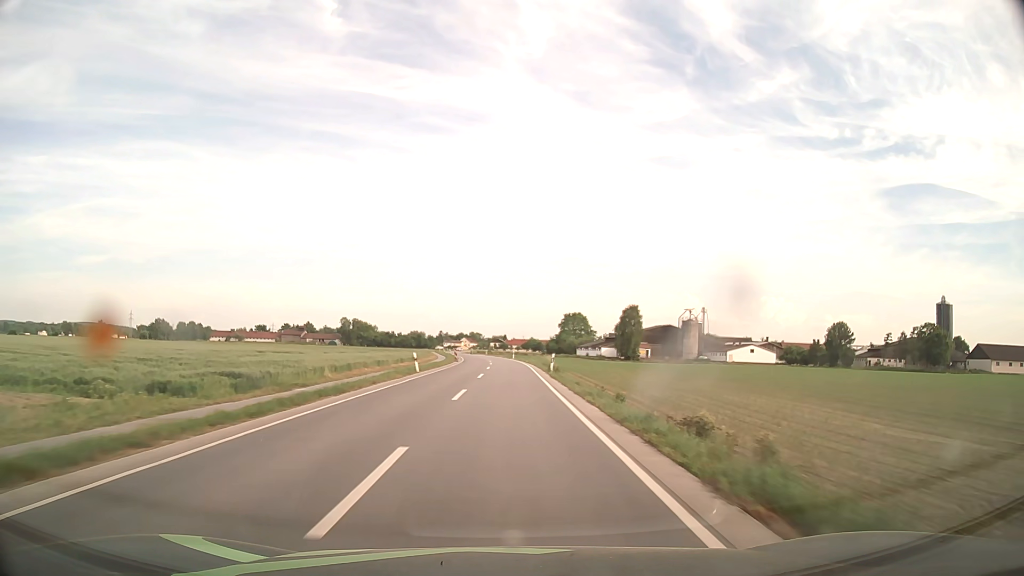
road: secondary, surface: asphalt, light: Day
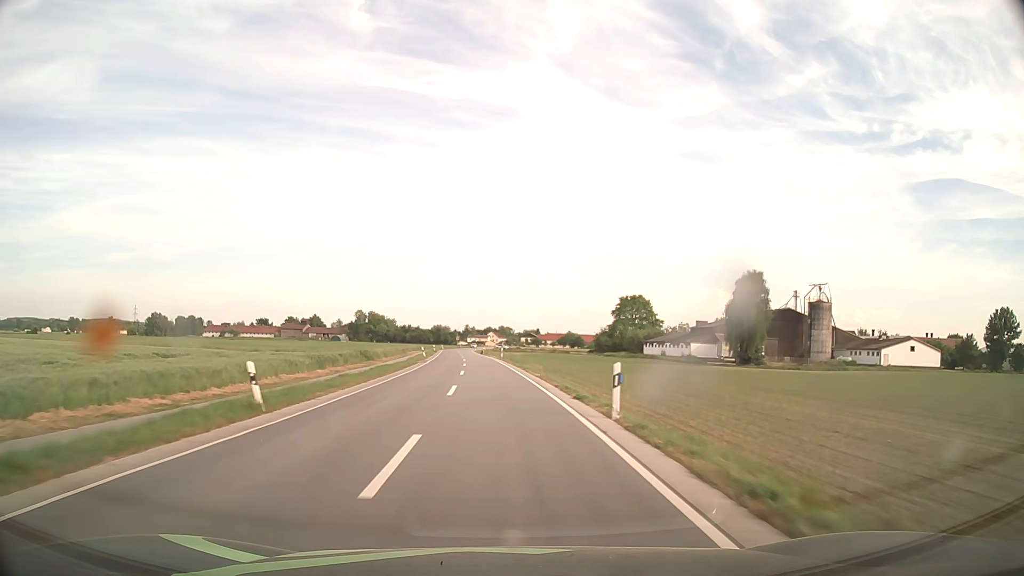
(-0.1, +70.7) m; -2°
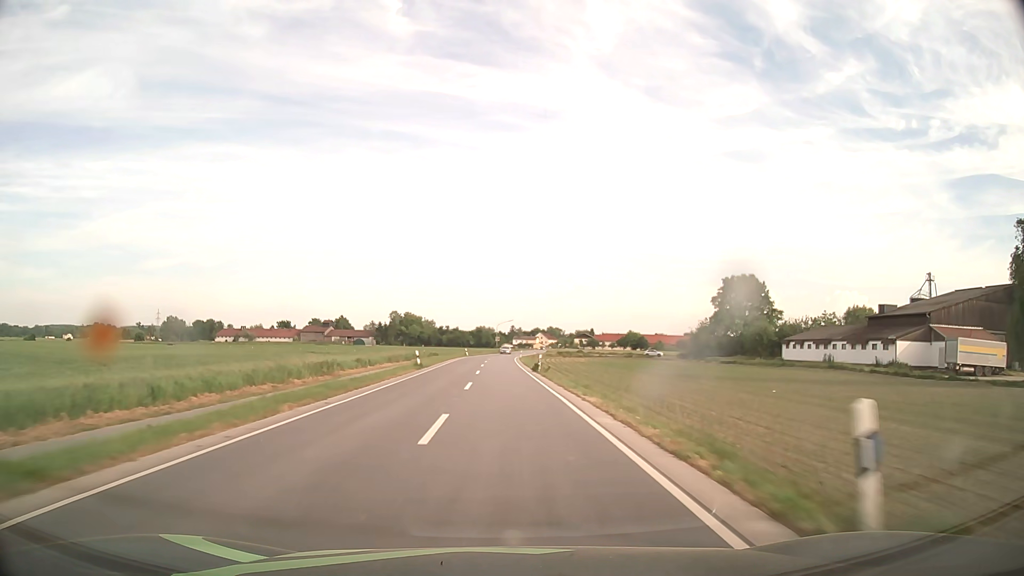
(-2.3, +56.7) m; -4°
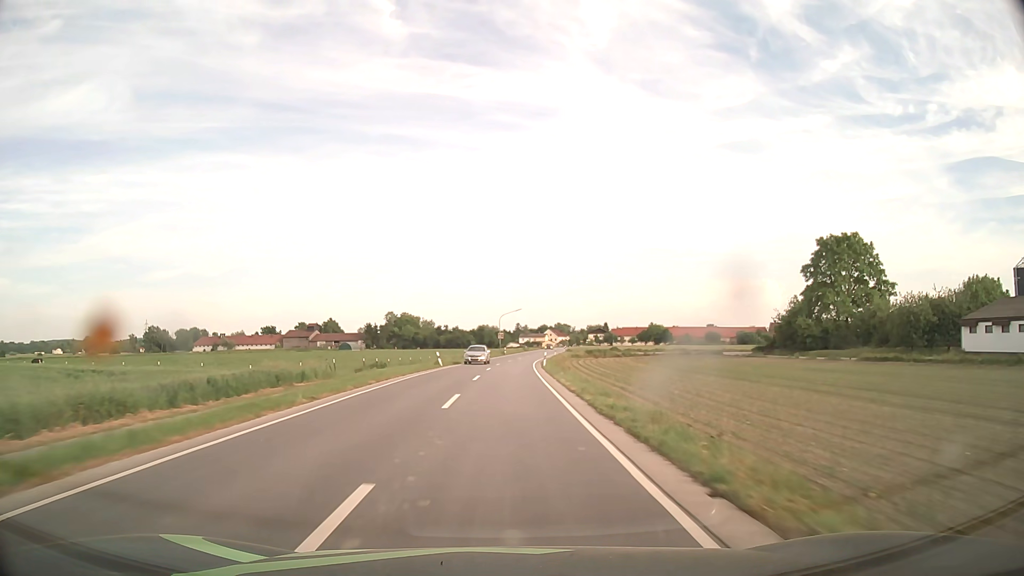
(-0.3, +42.7) m; 0°
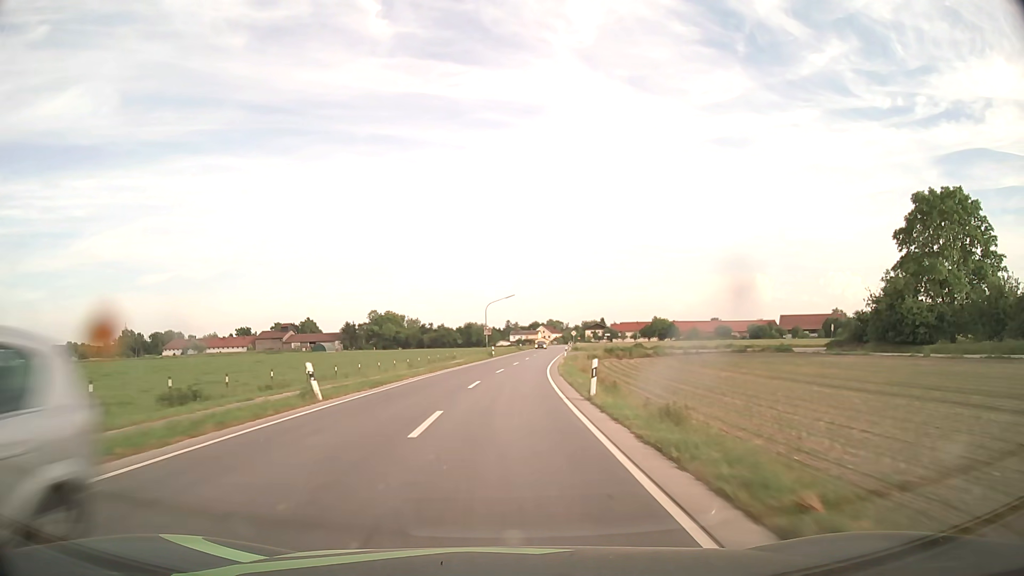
(+0.1, +28.5) m; +1°
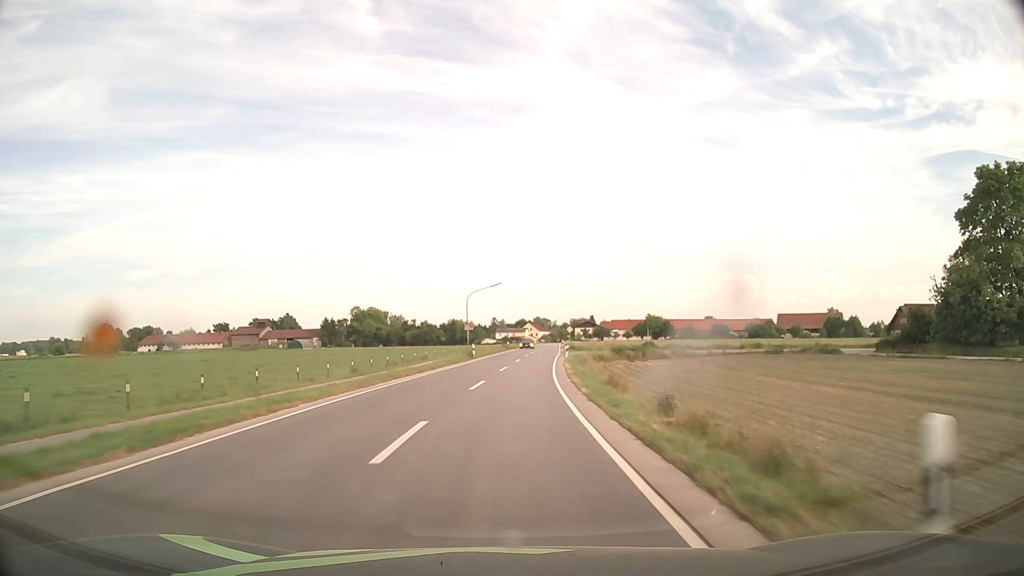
(+0.1, +14.2) m; +1°
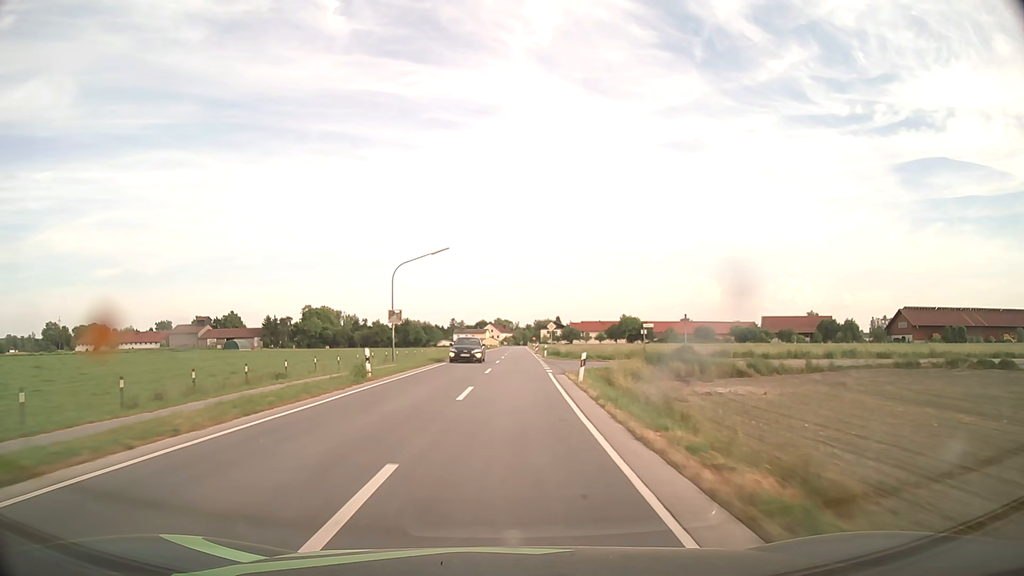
(+0.8, +28.0) m; +3°
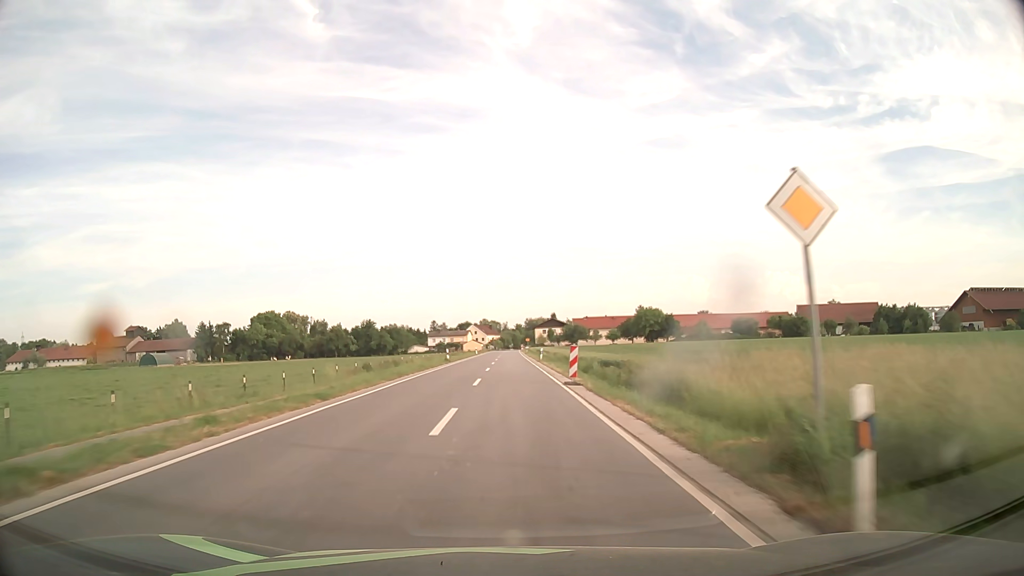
(+1.1, +53.0) m; +1°
(0, +10) (0, +20) (0, +30) (0, +40) (0, +50) (0, +60) (0, +70) (0, +80) (0, +90) (+1, +100) m
